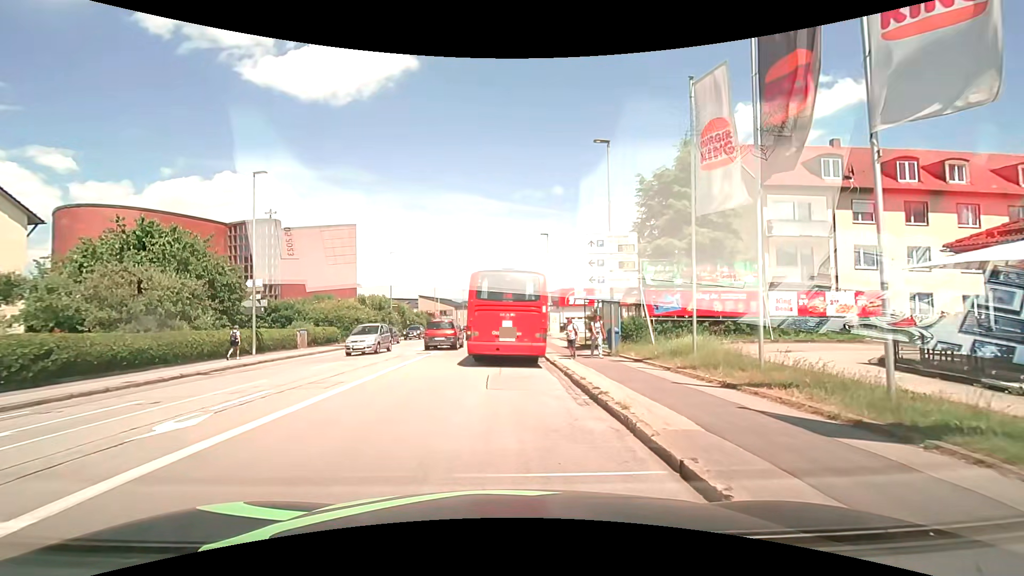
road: tertiary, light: Day
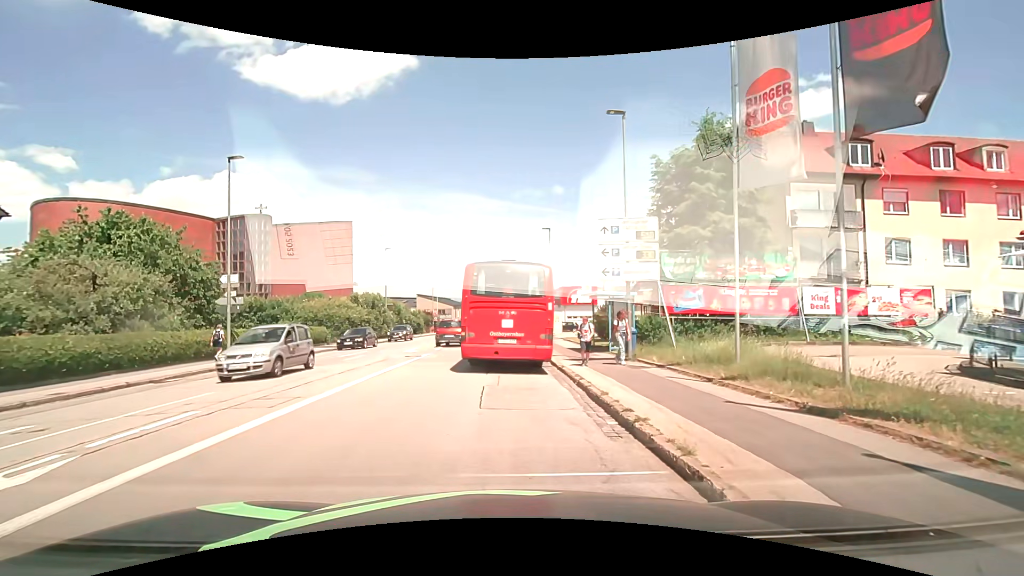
(0.0, +2.4) m; +1°
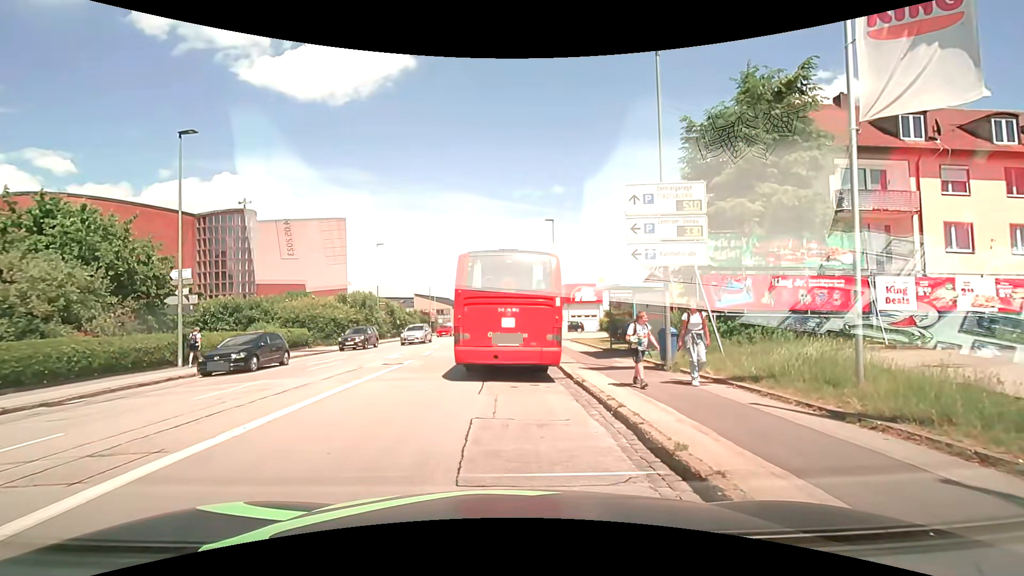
(-0.1, +3.6) m; +1°
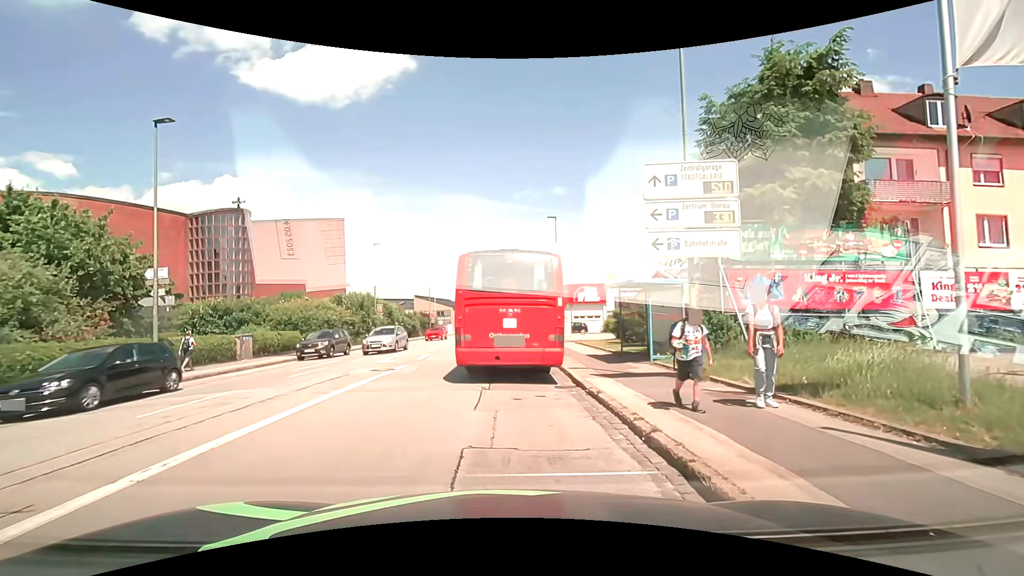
(0.0, +1.6) m; 0°
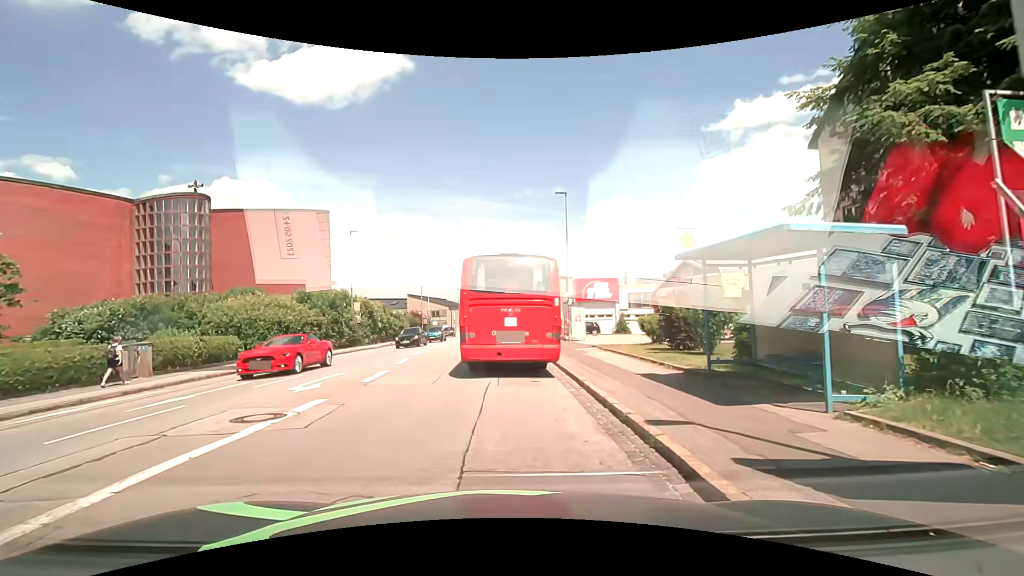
(-0.2, +8.0) m; -1°
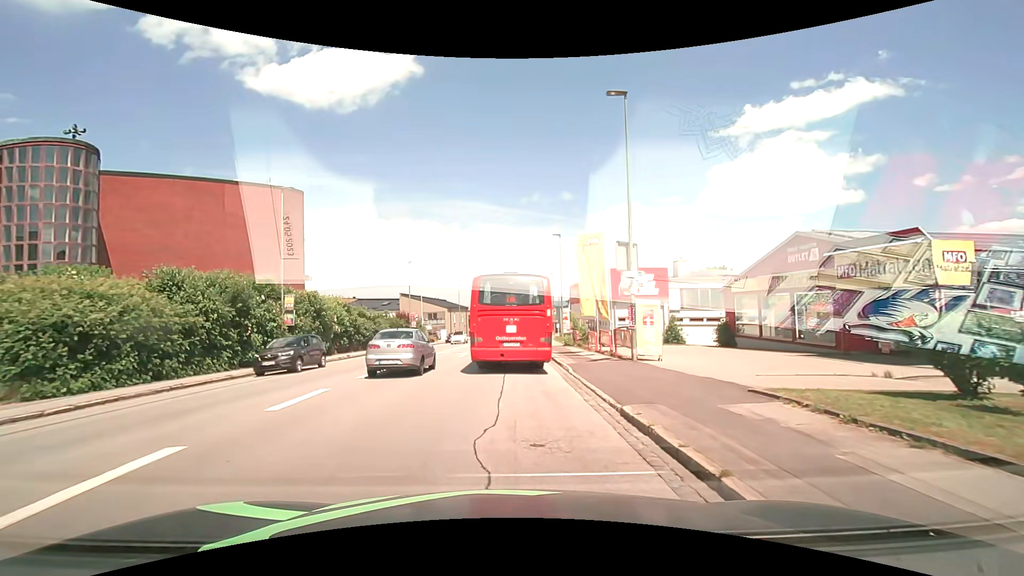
(-0.2, +15.7) m; -1°
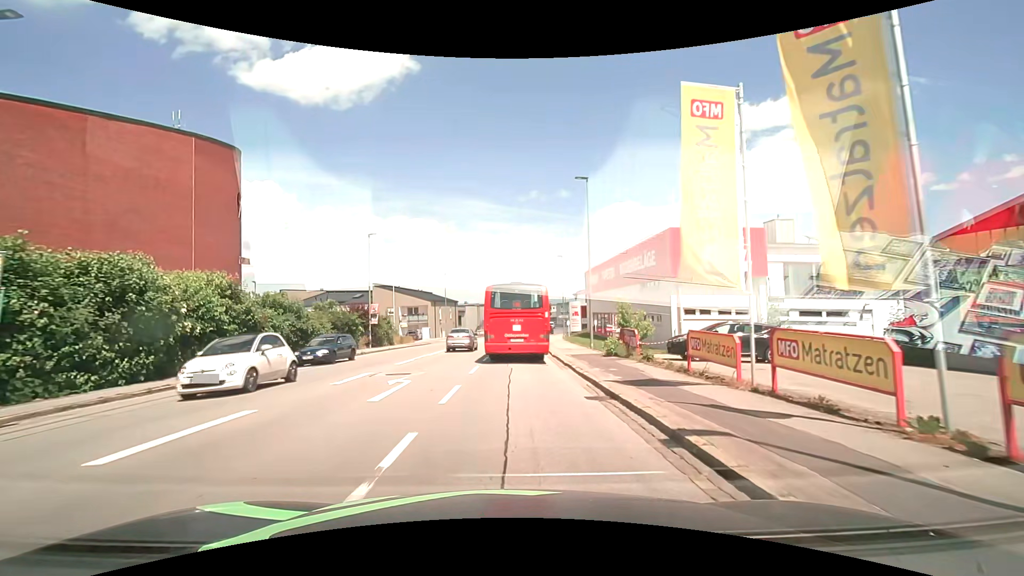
(-0.1, +17.3) m; 0°
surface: asphalt
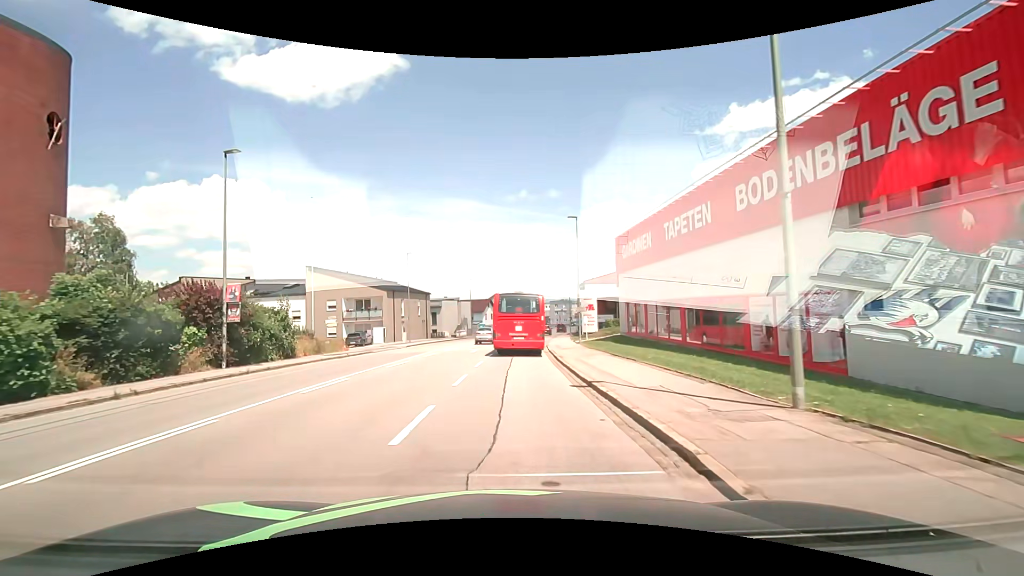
(+0.3, +21.8) m; +1°
(0, +10) (0, +20) (0, +30) (+1, +40) (+2, +50) (+3, +60) (+4, +70) (+6, +80) (+7, +90) (+9, +99) m
